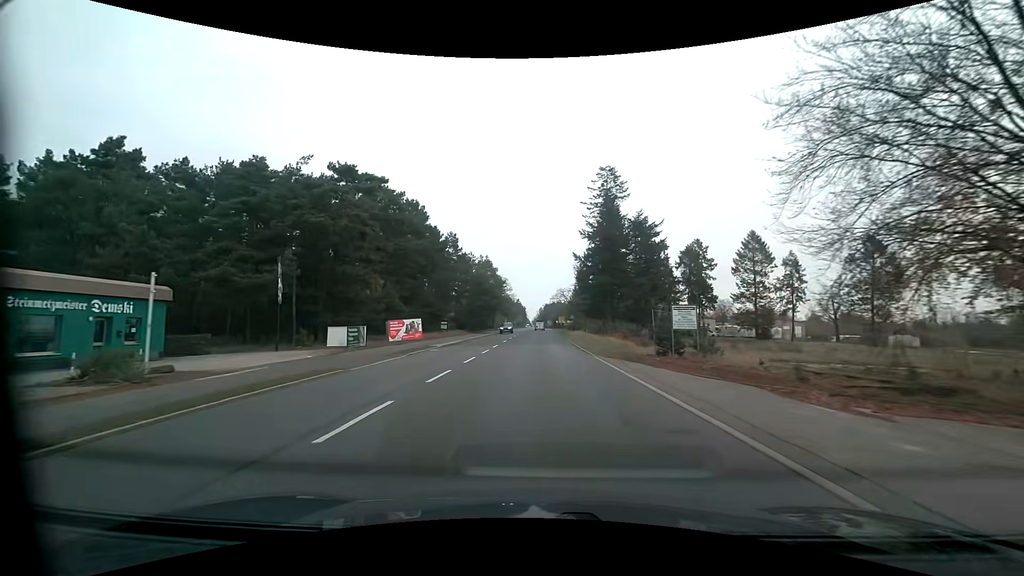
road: primary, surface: asphalt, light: Day
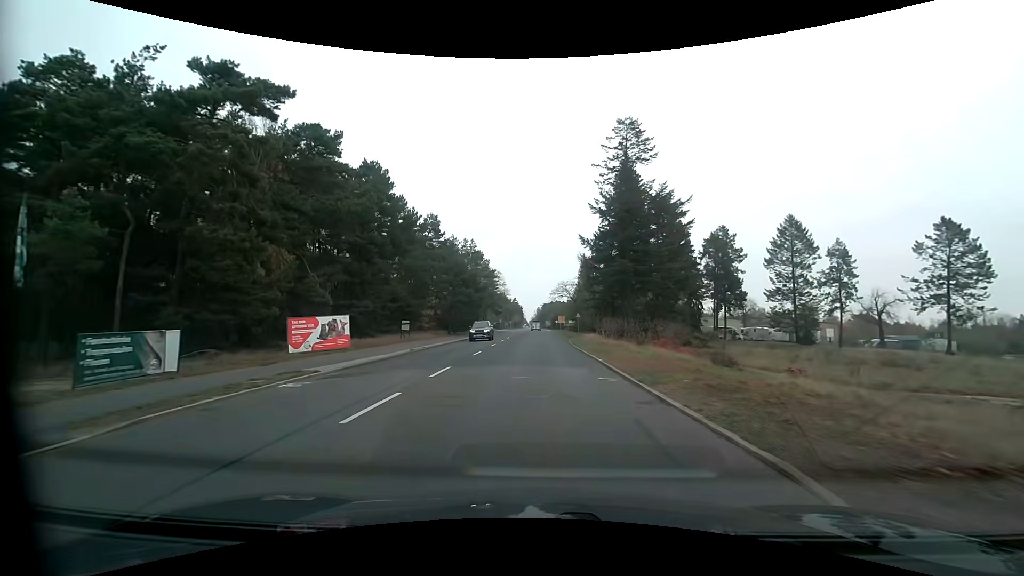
(+0.1, +16.8) m; +1°
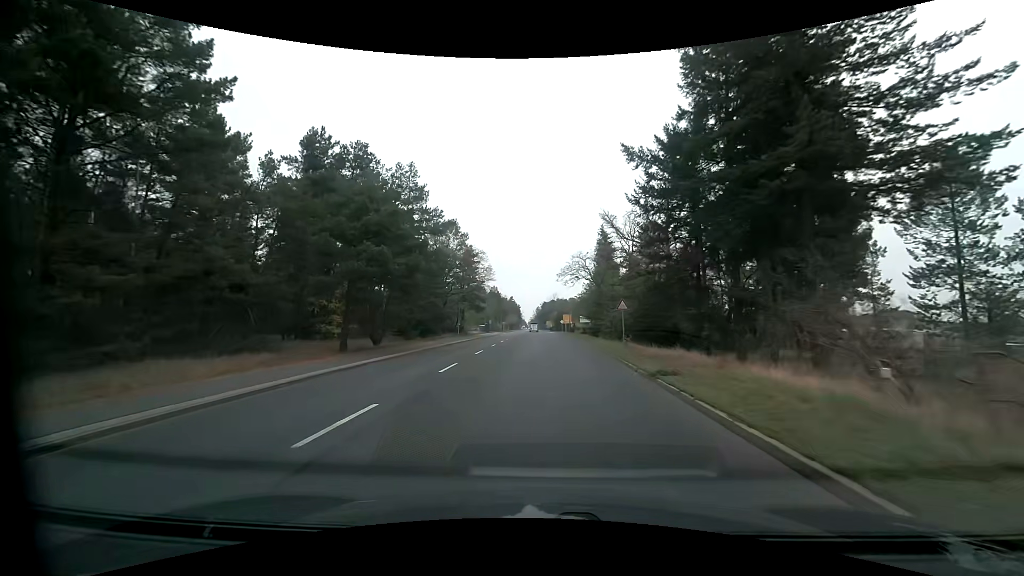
(-0.2, +34.3) m; 0°
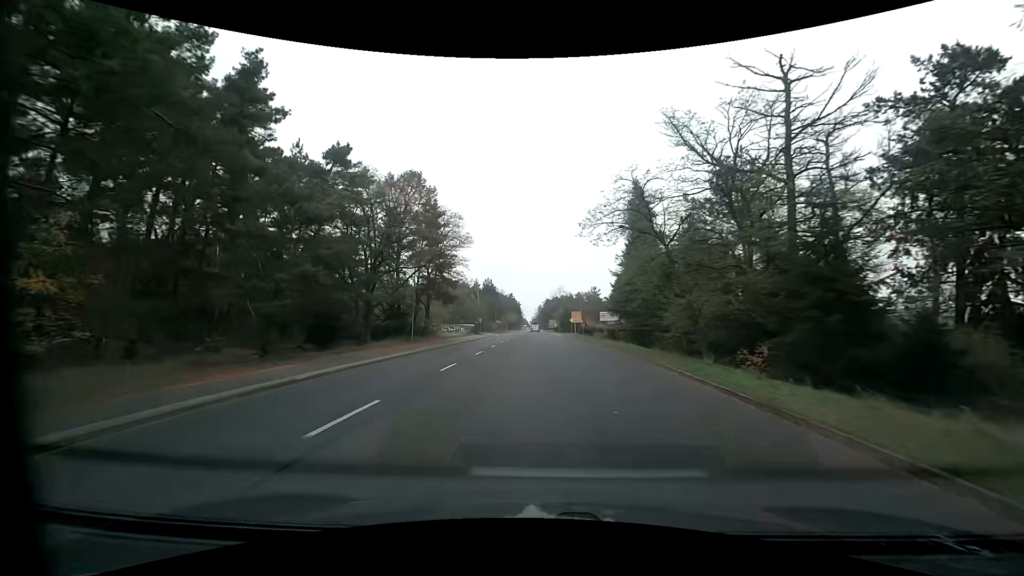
(0.0, +26.6) m; 0°
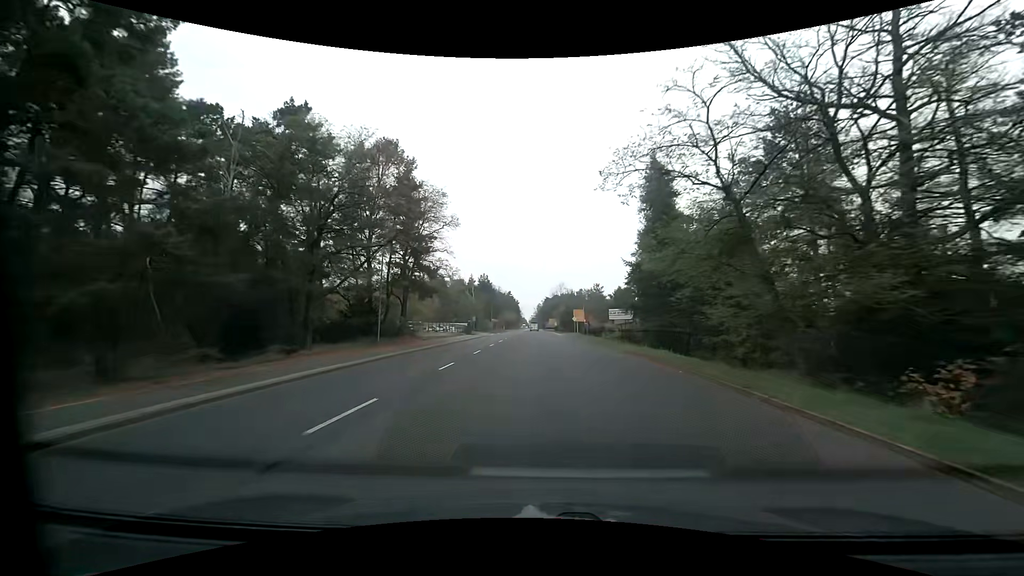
(-0.1, +8.9) m; 0°
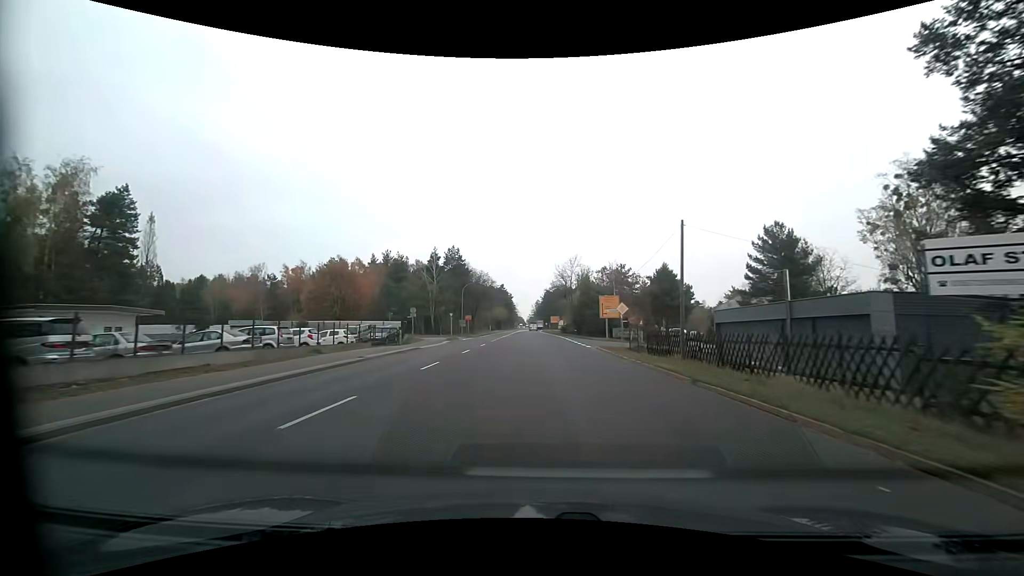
(0.0, +45.0) m; 0°
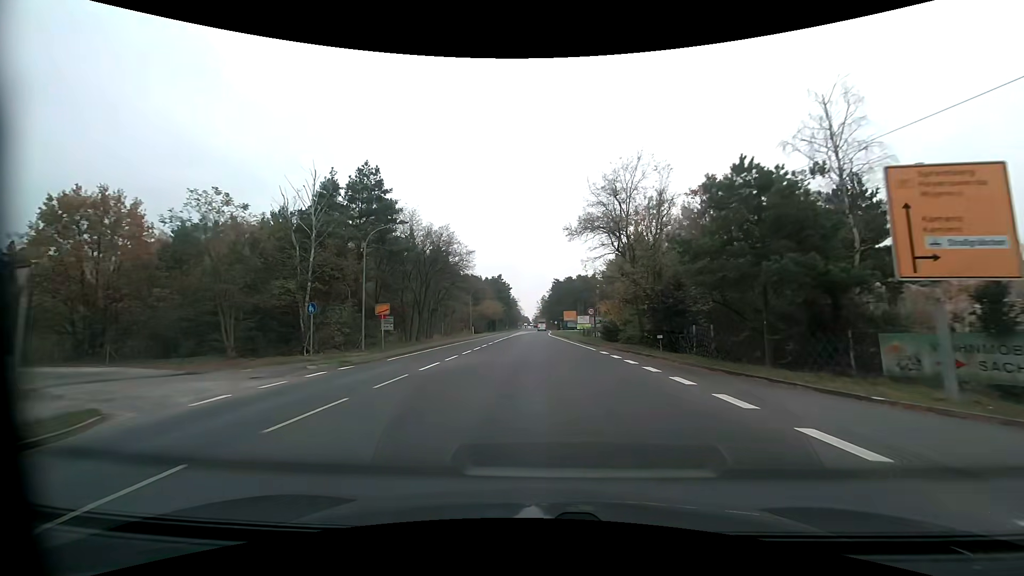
(-0.1, +44.9) m; -1°
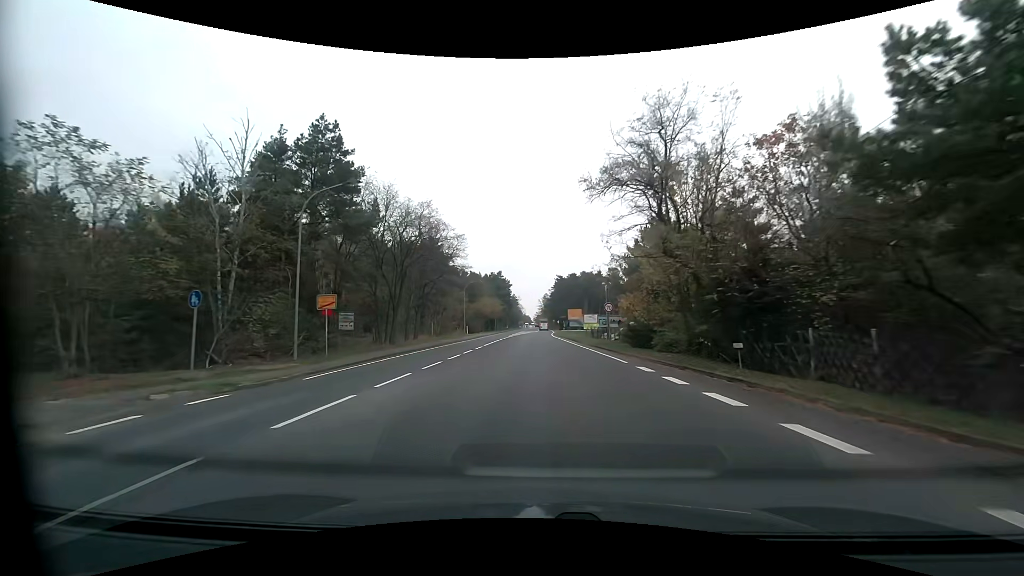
(0.0, +8.9) m; 0°
